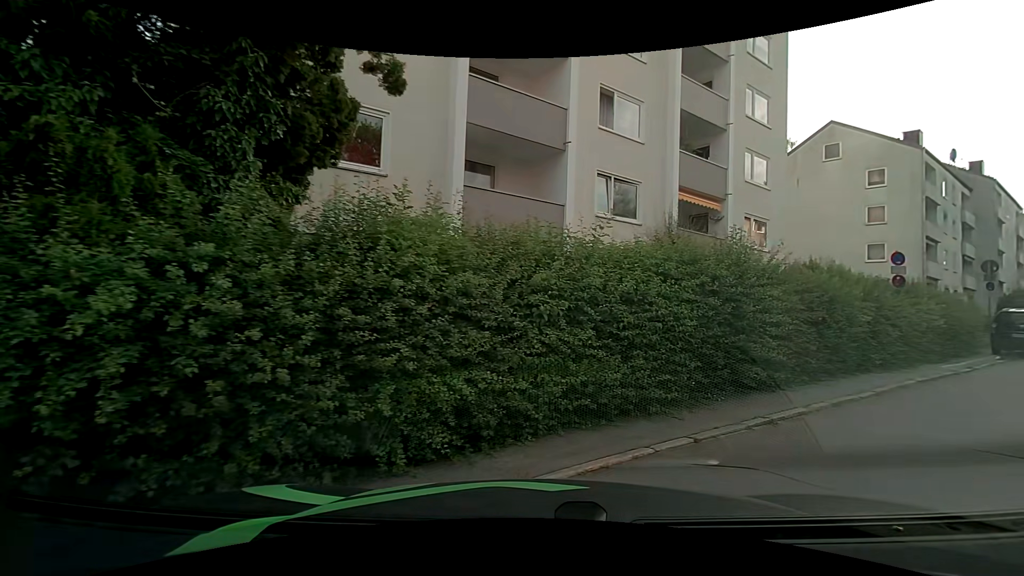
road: residential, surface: asphalt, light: Day
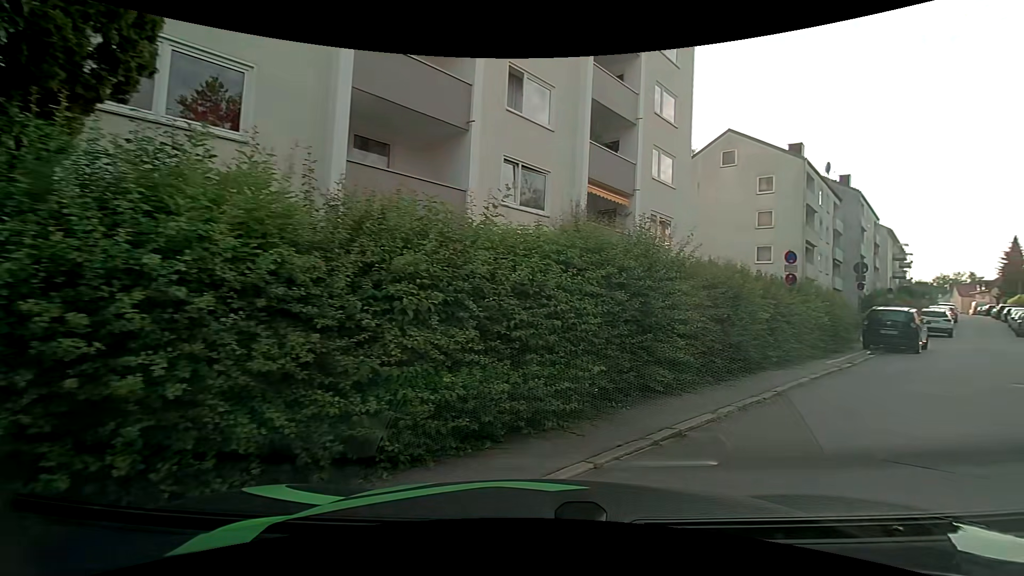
(+0.1, +1.3) m; +10°
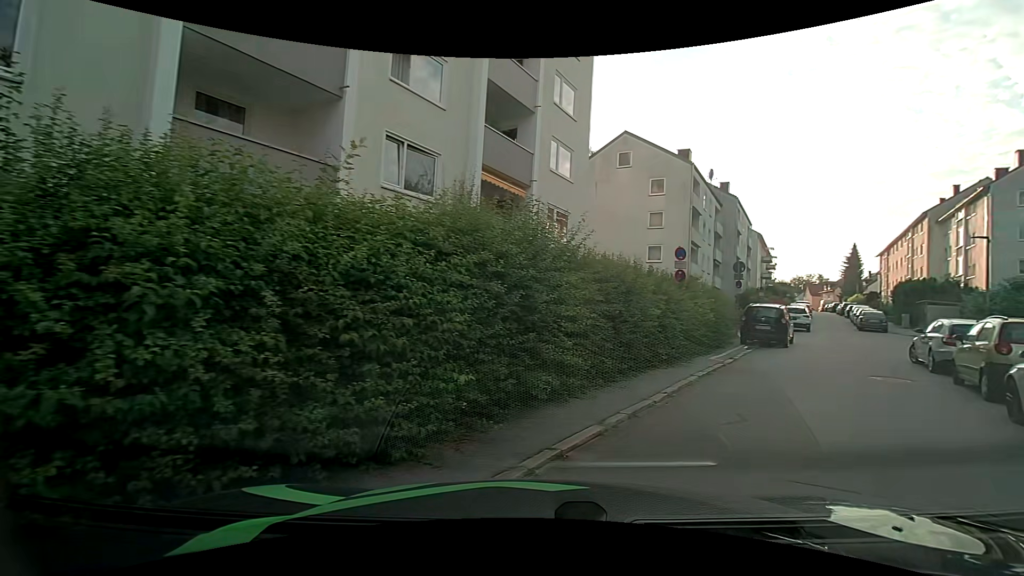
(+0.1, +1.3) m; +11°
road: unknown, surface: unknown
